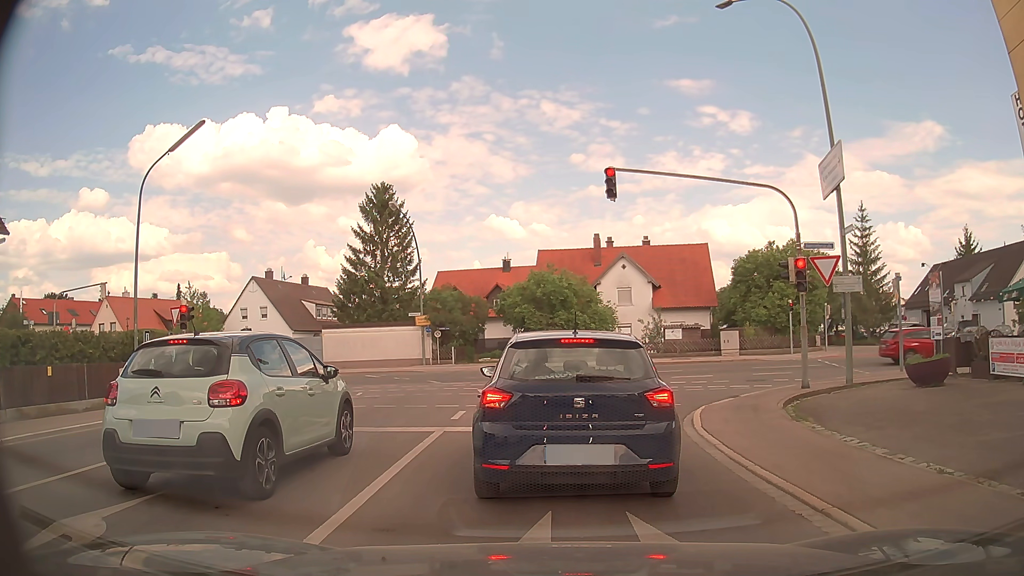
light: Day
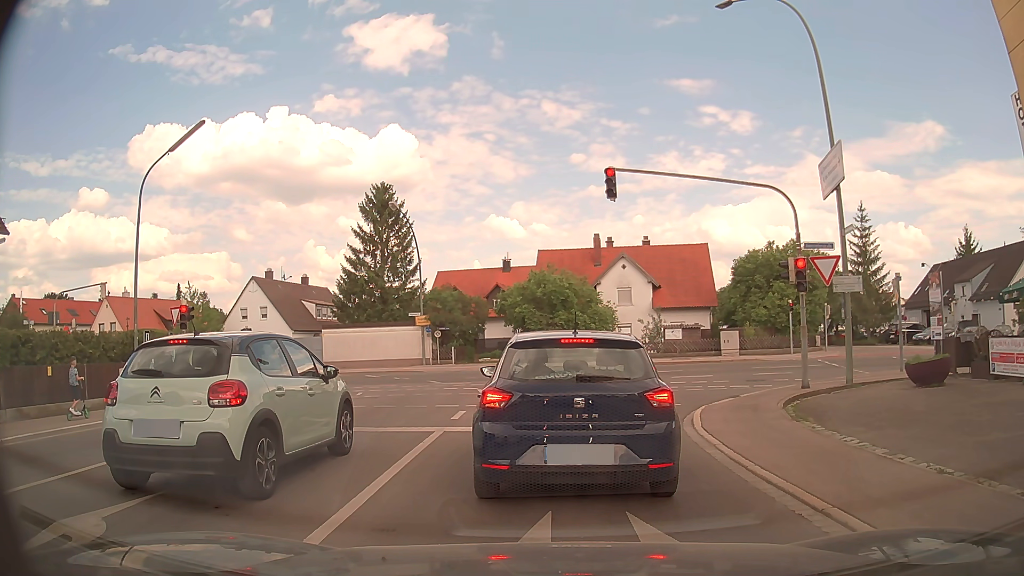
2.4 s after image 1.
(0.0, 0.0) m; 0°
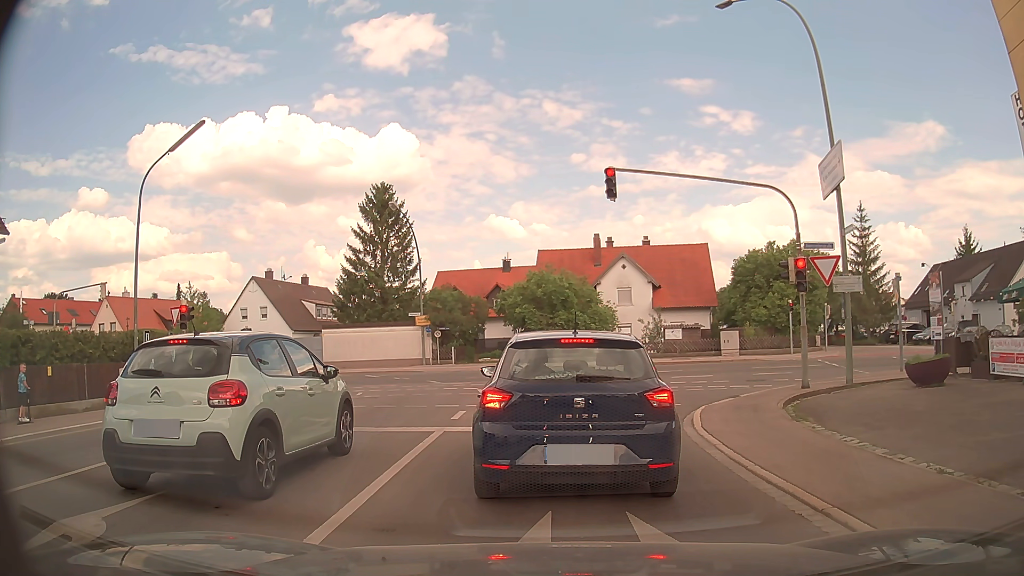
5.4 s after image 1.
(0.0, 0.0) m; 0°
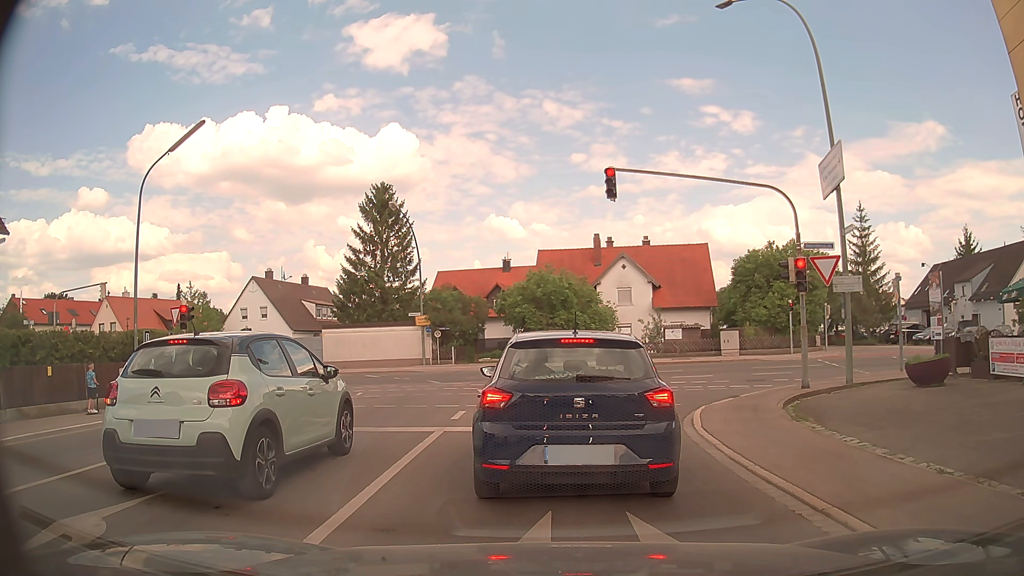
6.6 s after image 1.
(0.0, 0.0) m; 0°
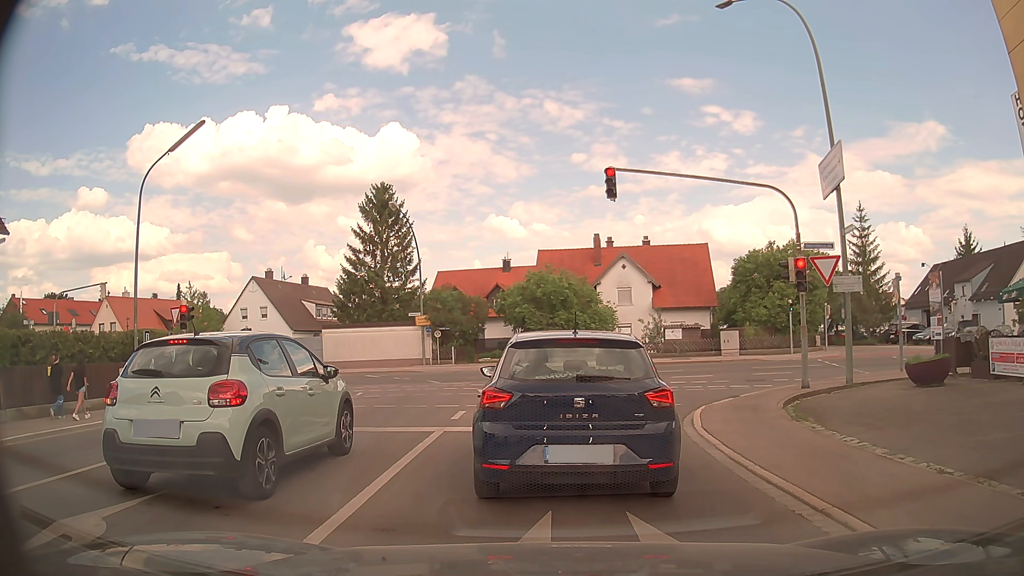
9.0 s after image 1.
(0.0, 0.0) m; 0°
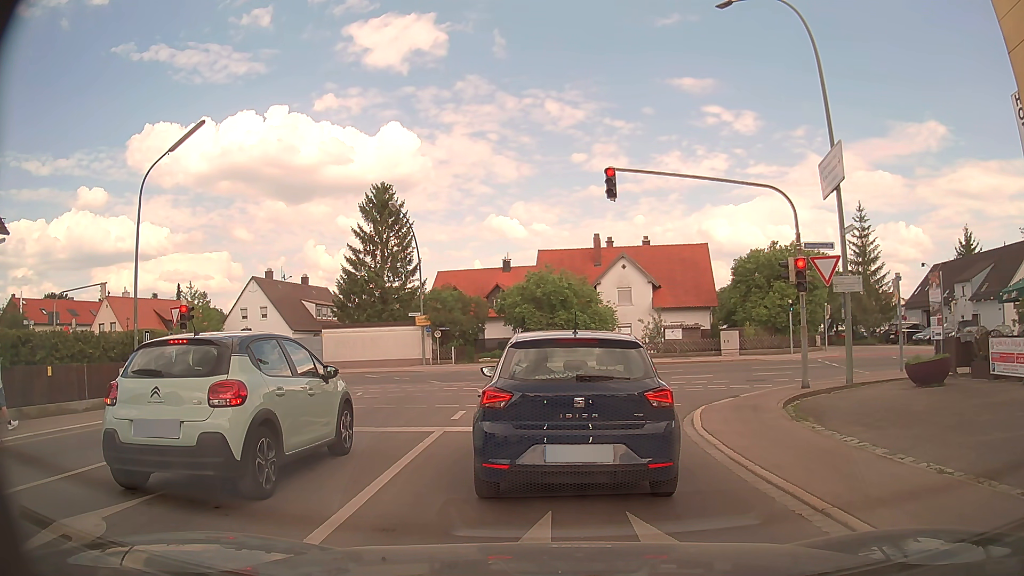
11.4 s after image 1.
(0.0, 0.0) m; 0°
